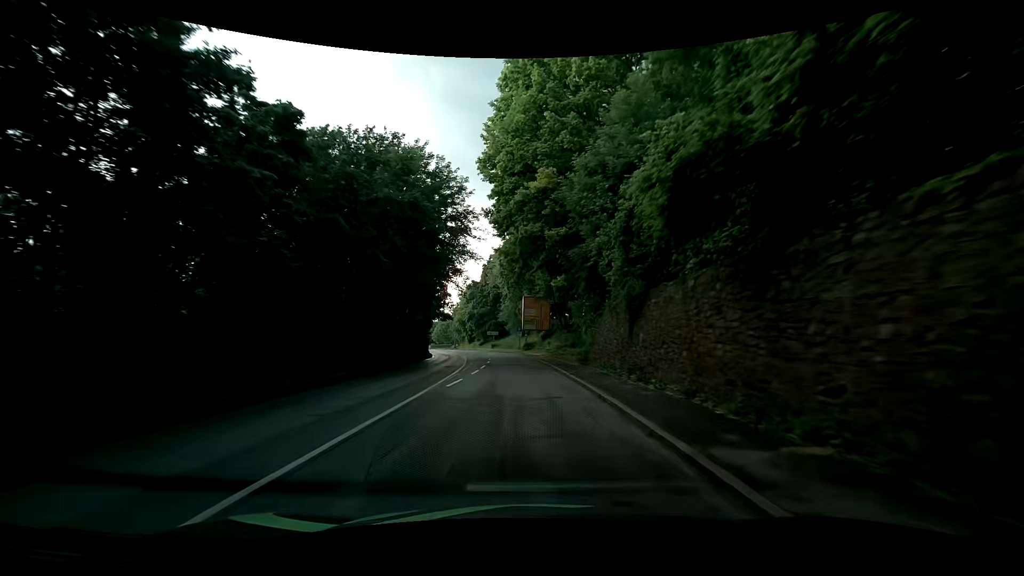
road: primary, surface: asphalt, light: Day
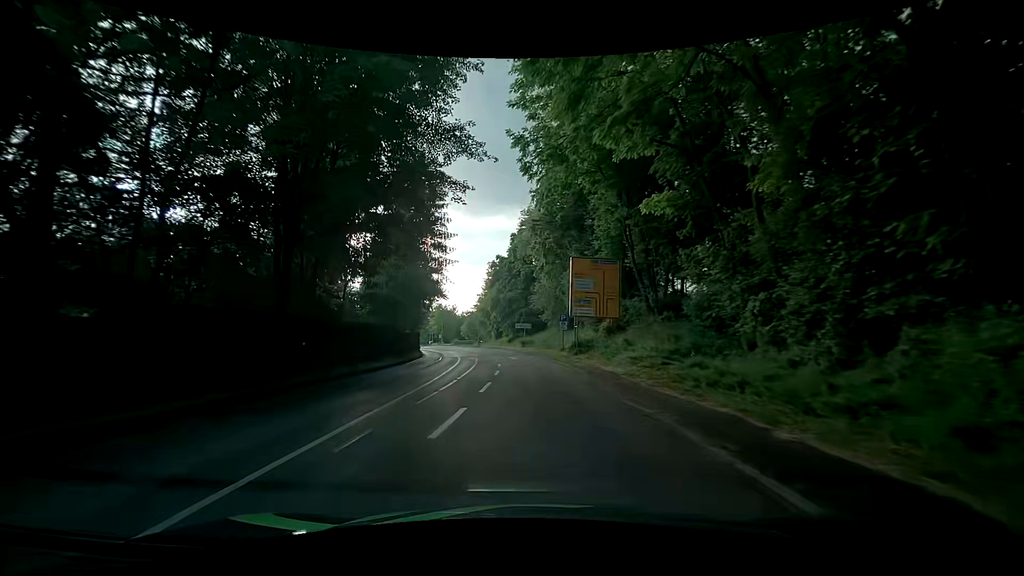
(-0.3, +26.5) m; -4°
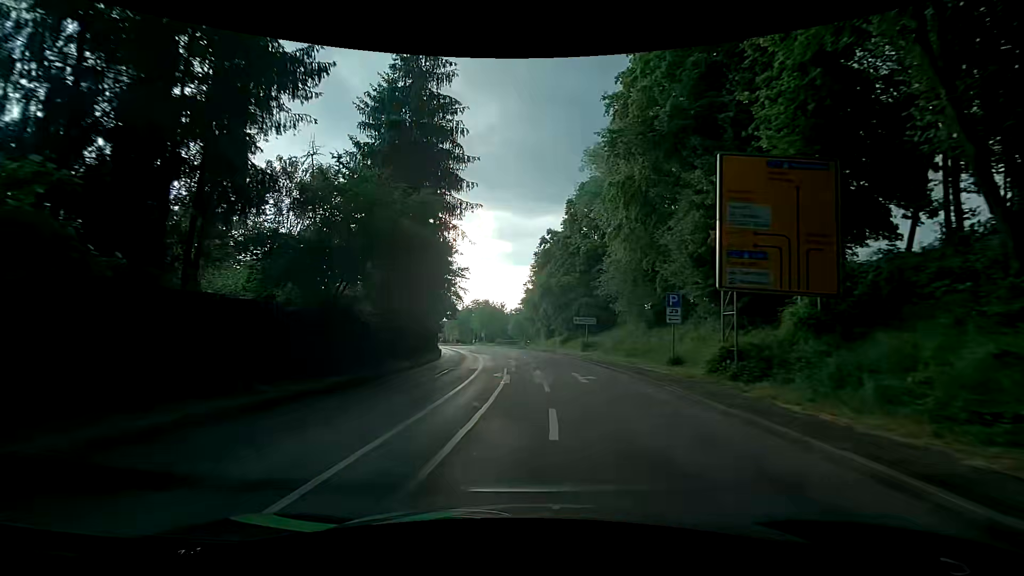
(-0.8, +18.0) m; -7°
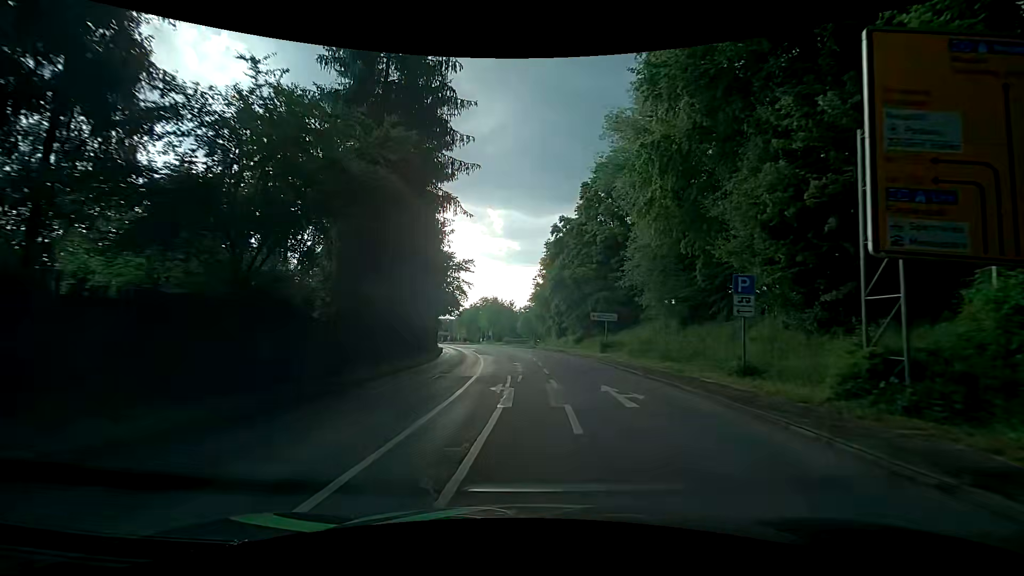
(+0.1, +5.8) m; -1°
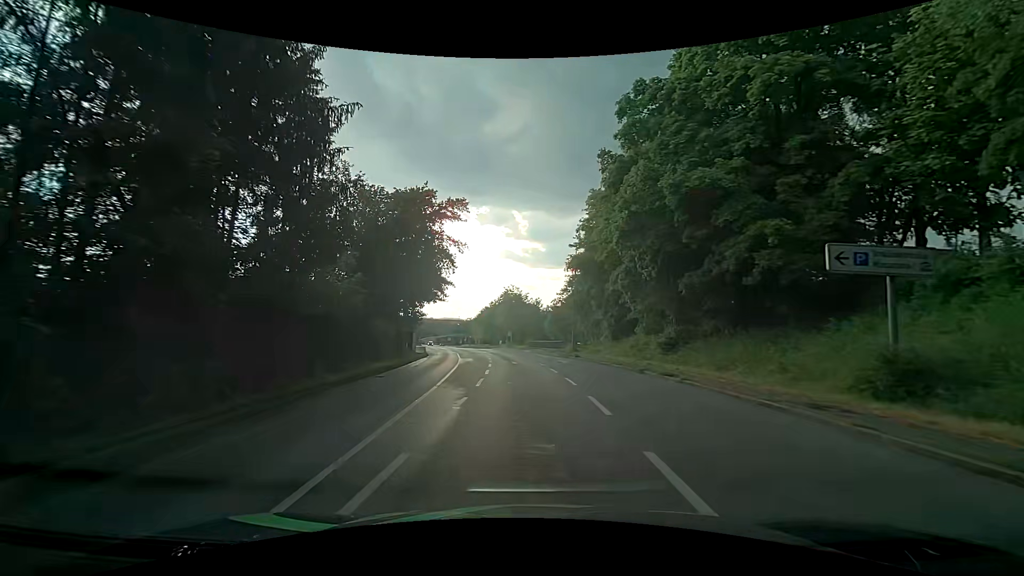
(0.0, +28.2) m; -1°
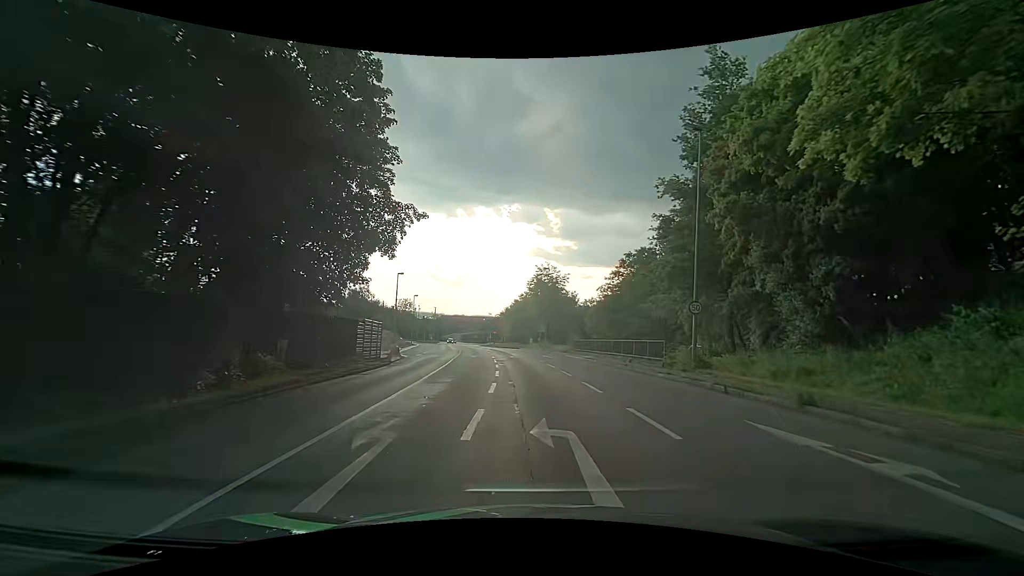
(-1.6, +26.0) m; -5°
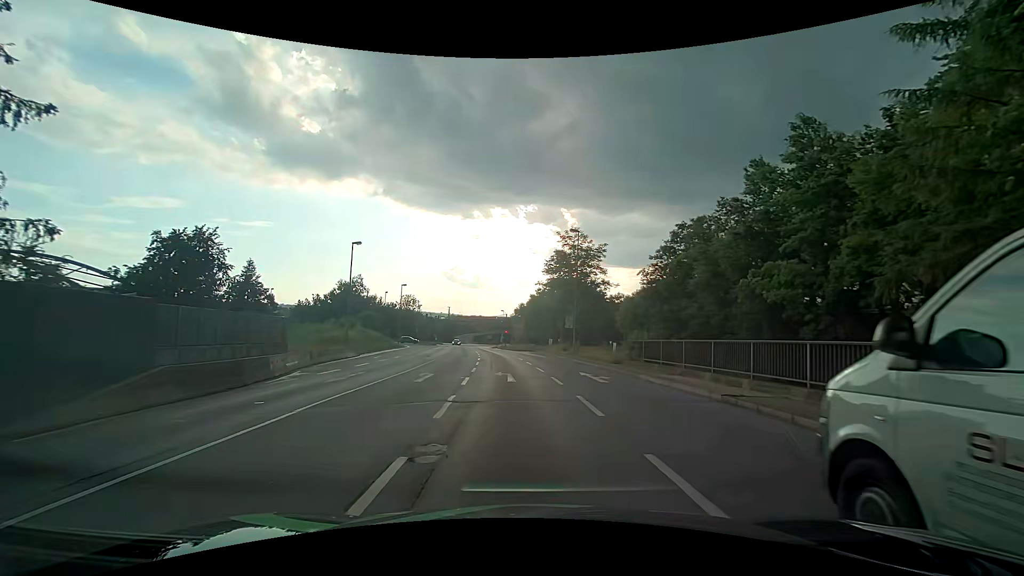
(-0.1, +21.9) m; -2°
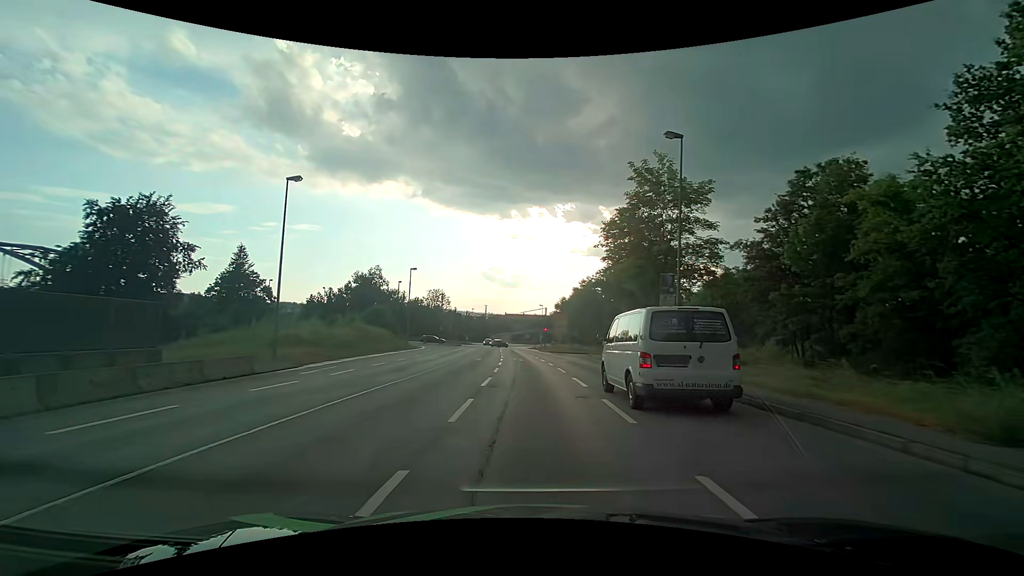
(-0.9, +19.0) m; -4°
(0, +10) (0, +20) (-1, +30) (-1, +40) (-2, +50) (-3, +60) (-3, +70) (-4, +80) (-5, +90) (-10, +98) m
